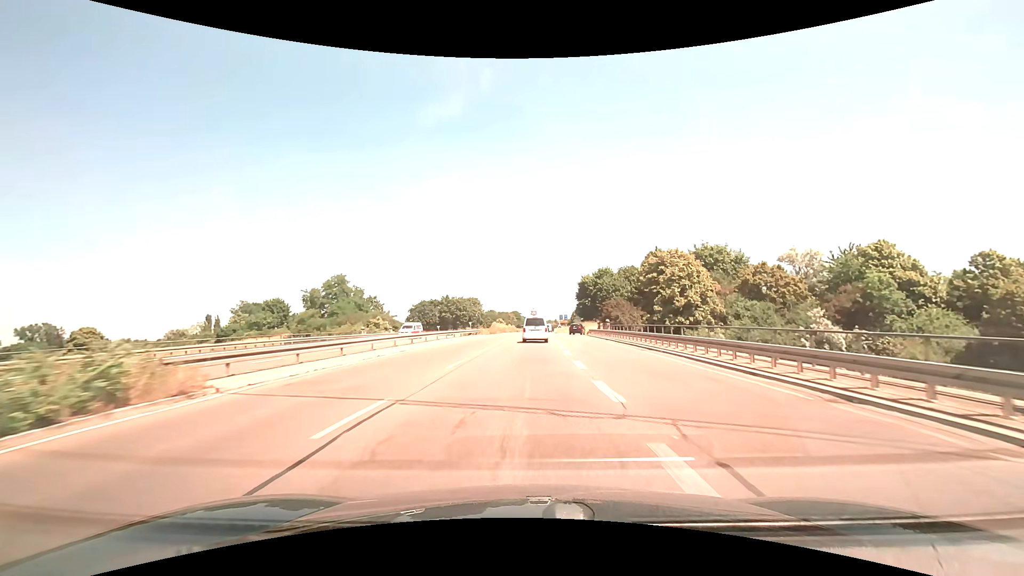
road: trunk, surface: asphalt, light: Day
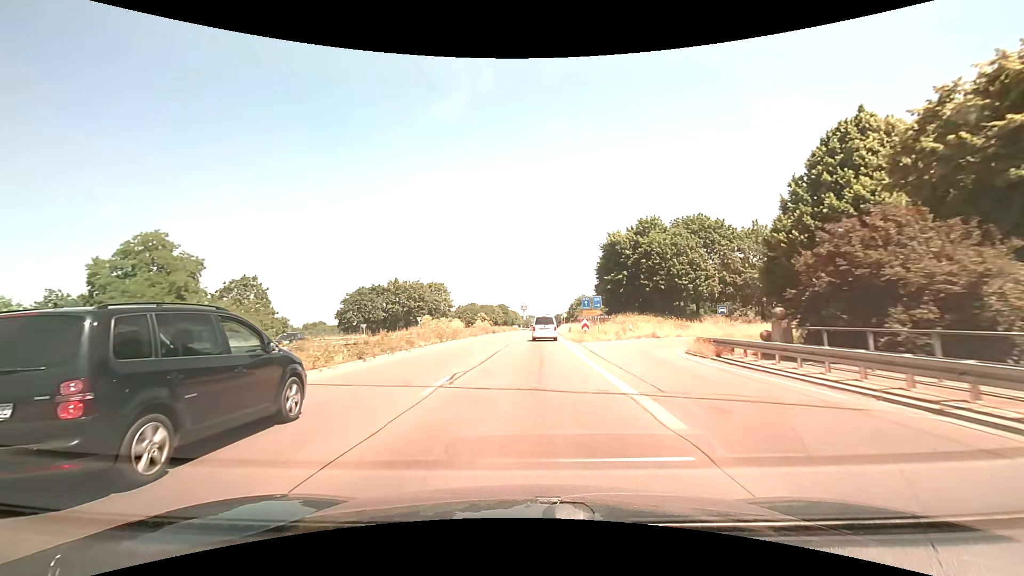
(+0.6, +50.2) m; +1°
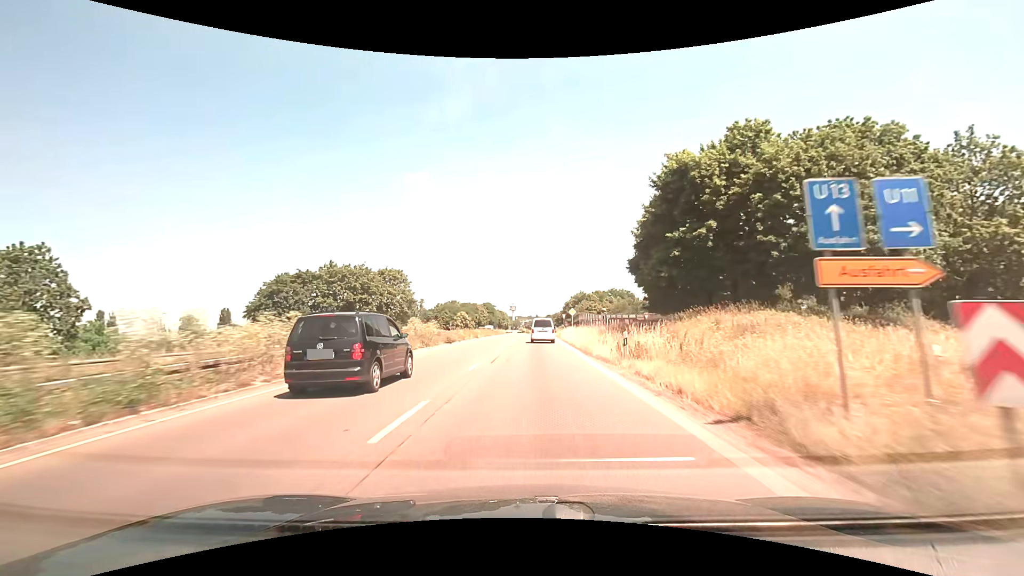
(+0.2, +30.5) m; +1°
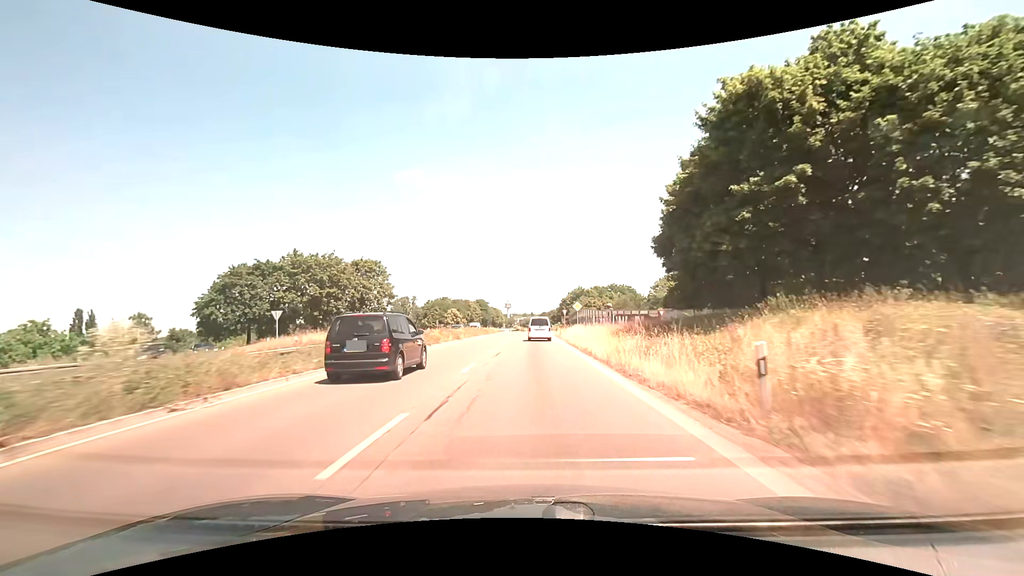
(0.0, +10.2) m; +1°
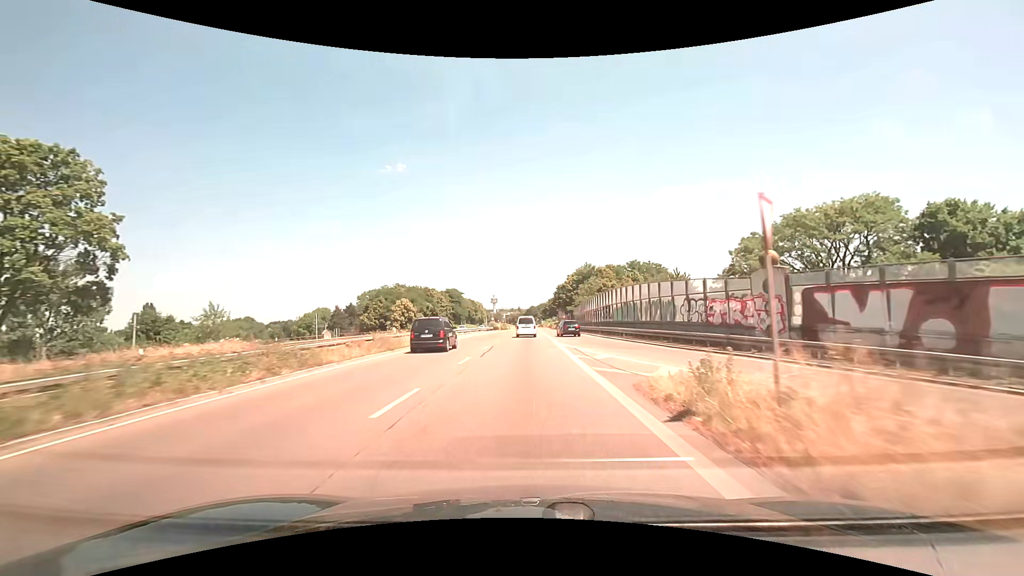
(+0.8, +50.8) m; +2°
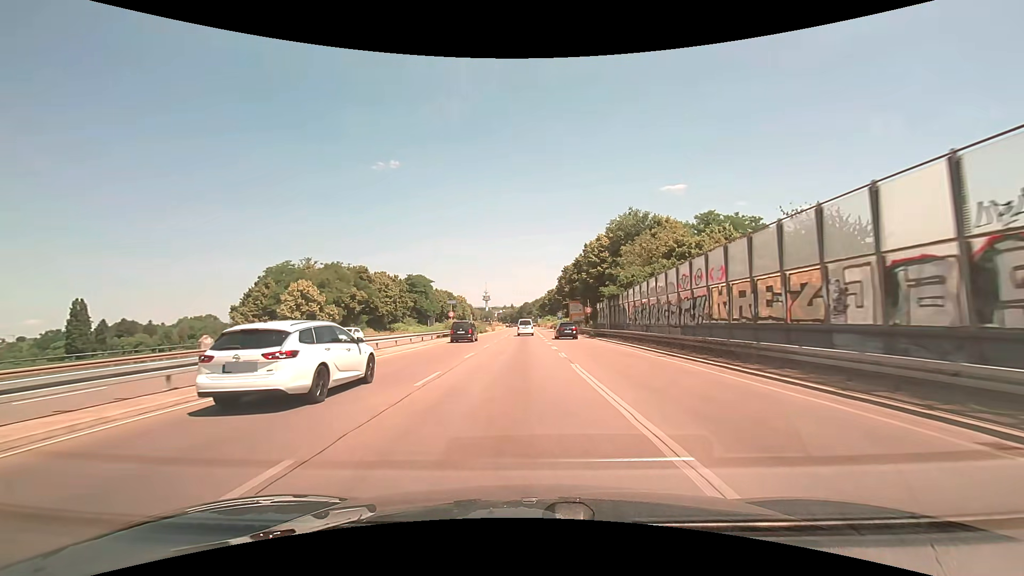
(+0.1, +49.7) m; +1°
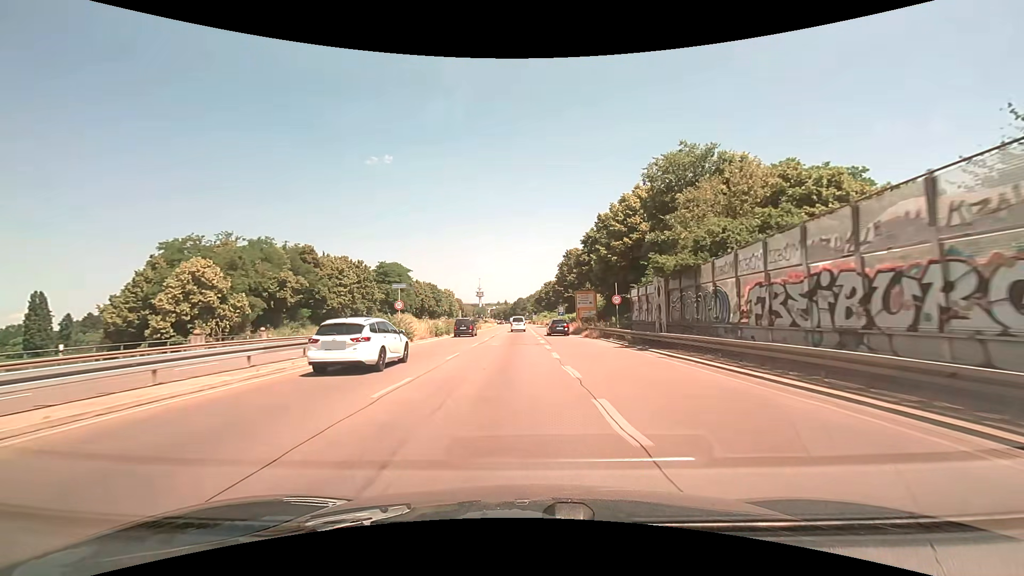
(0.0, +20.0) m; 0°
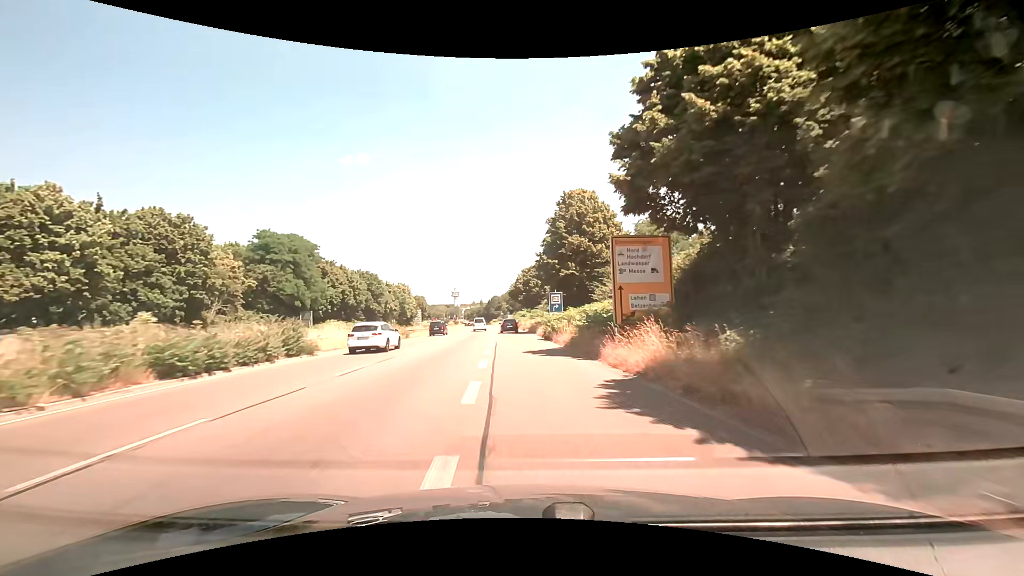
(+1.2, +39.9) m; +3°
